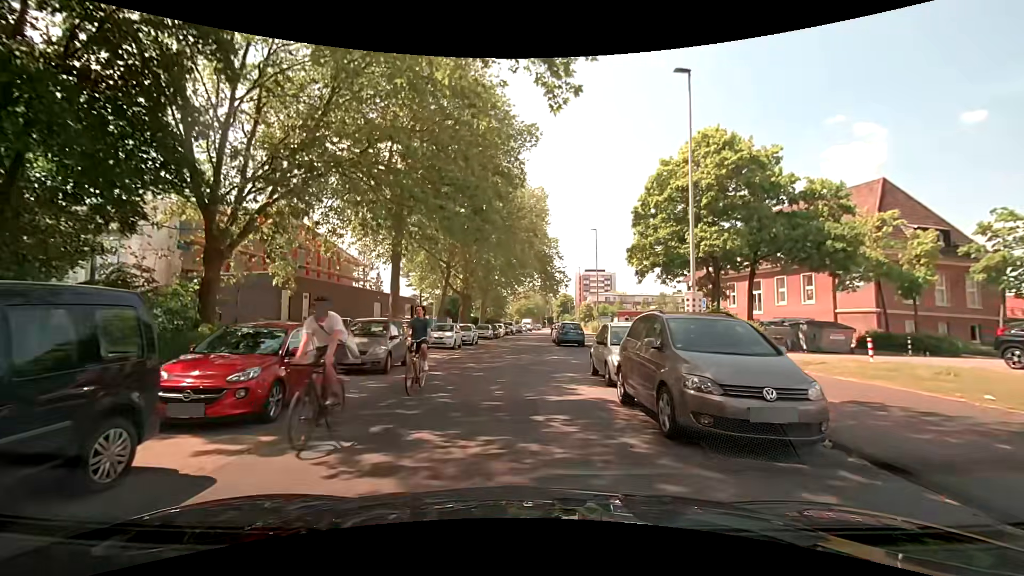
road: unclassified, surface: asphalt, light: Day
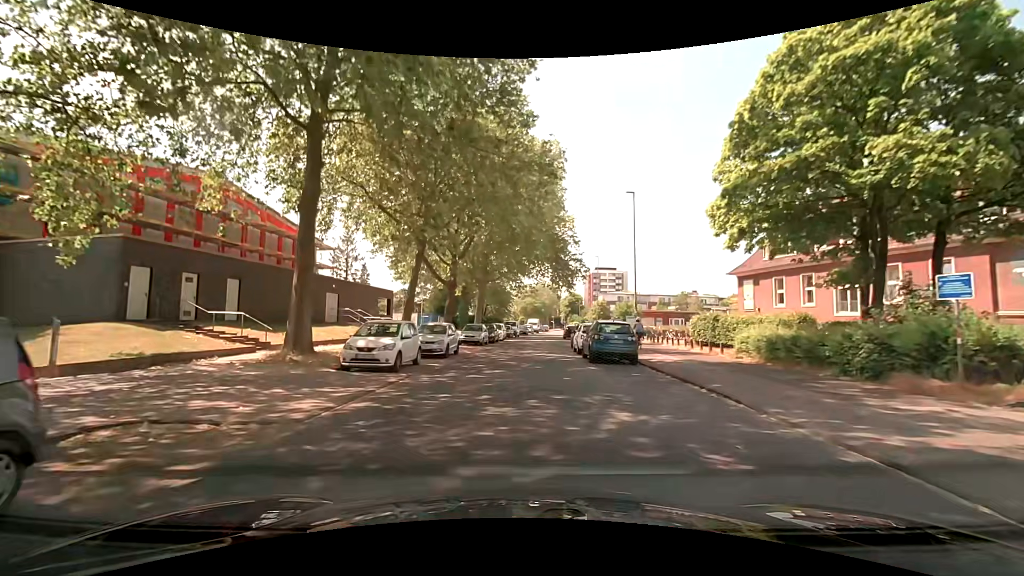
(-0.2, +13.6) m; 0°
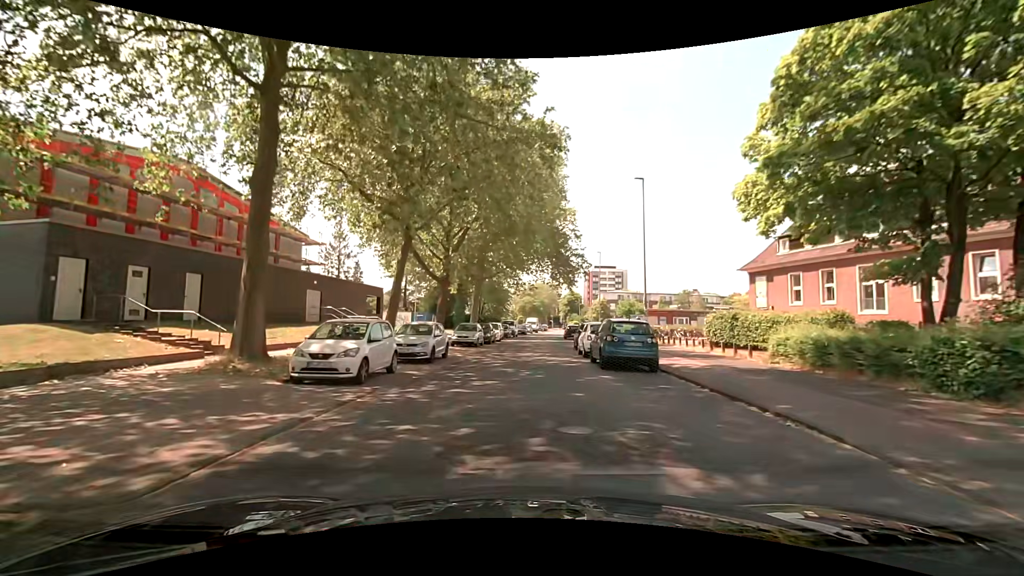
(0.0, +3.0) m; 0°
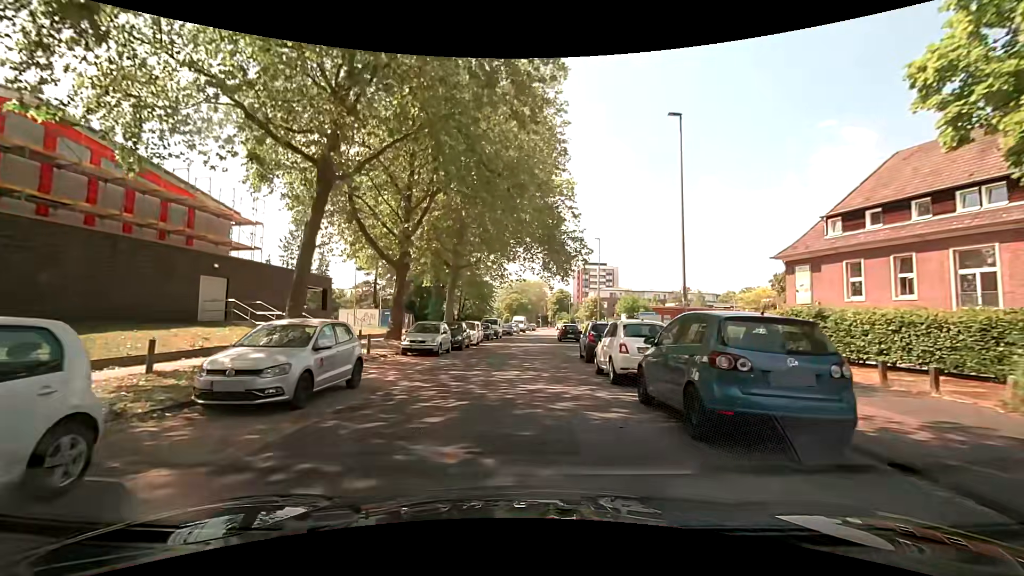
(+0.1, +9.6) m; +3°
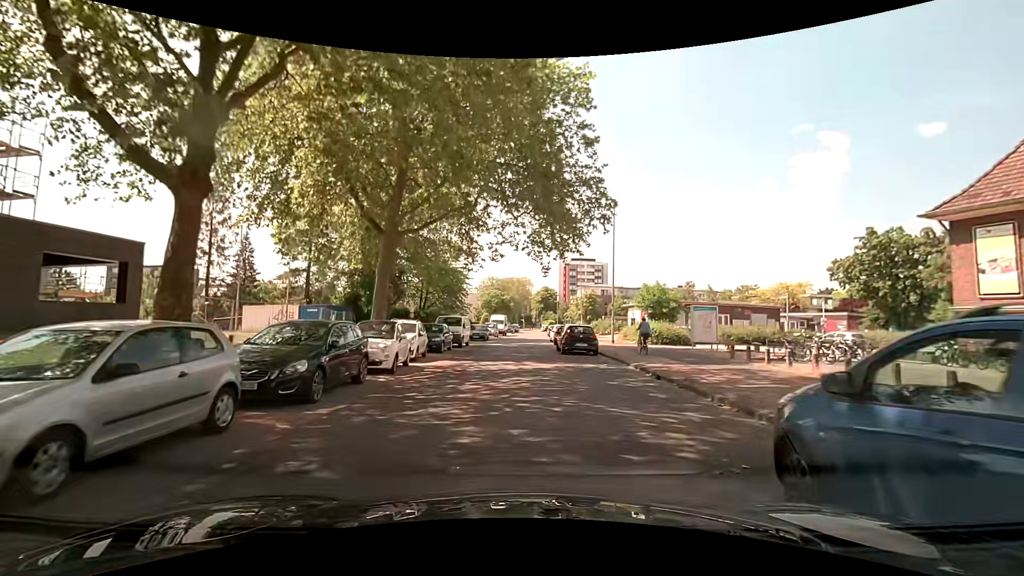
(-0.1, +17.2) m; +1°
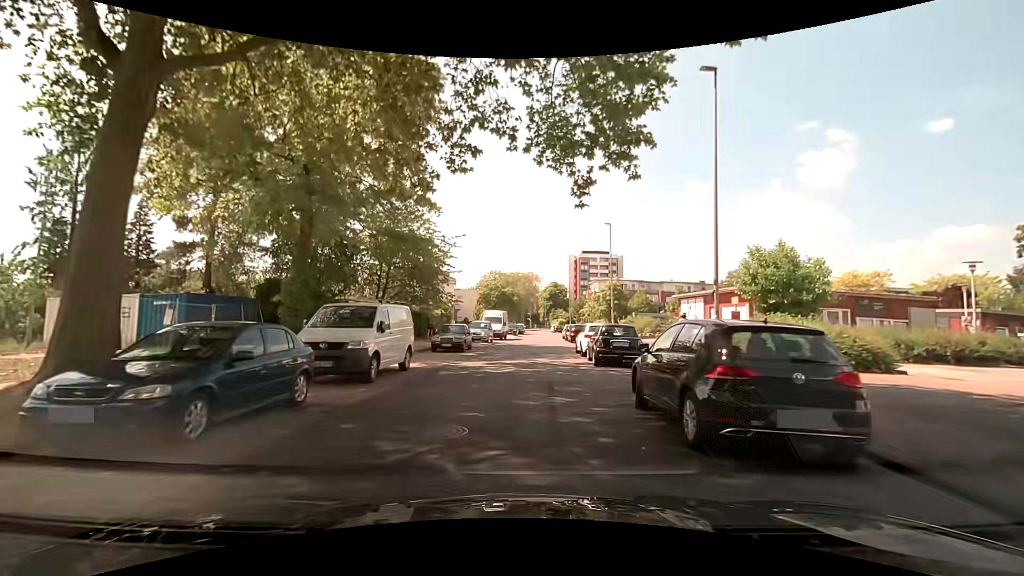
(+0.2, +18.5) m; -1°
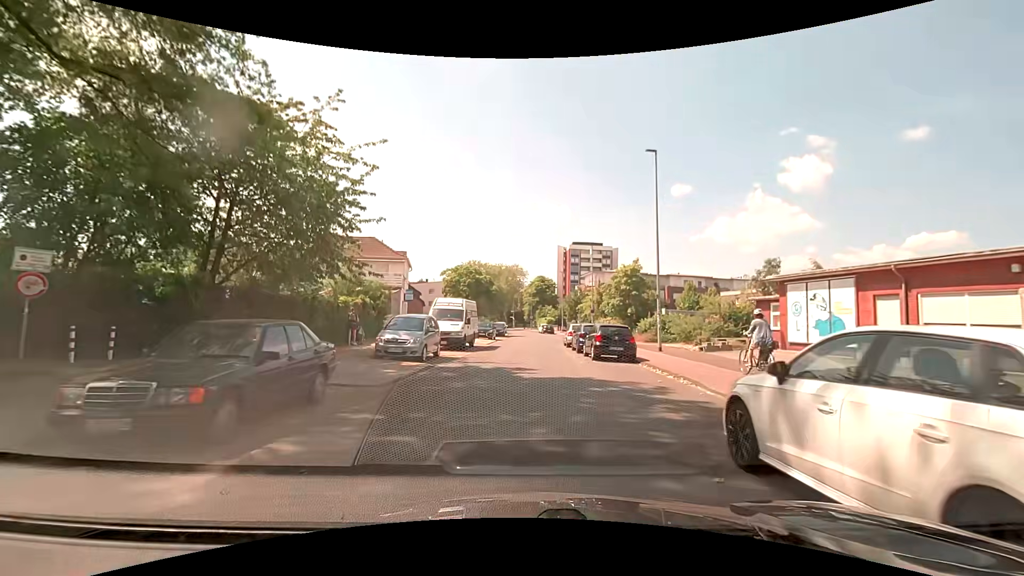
(+0.4, +19.4) m; +2°
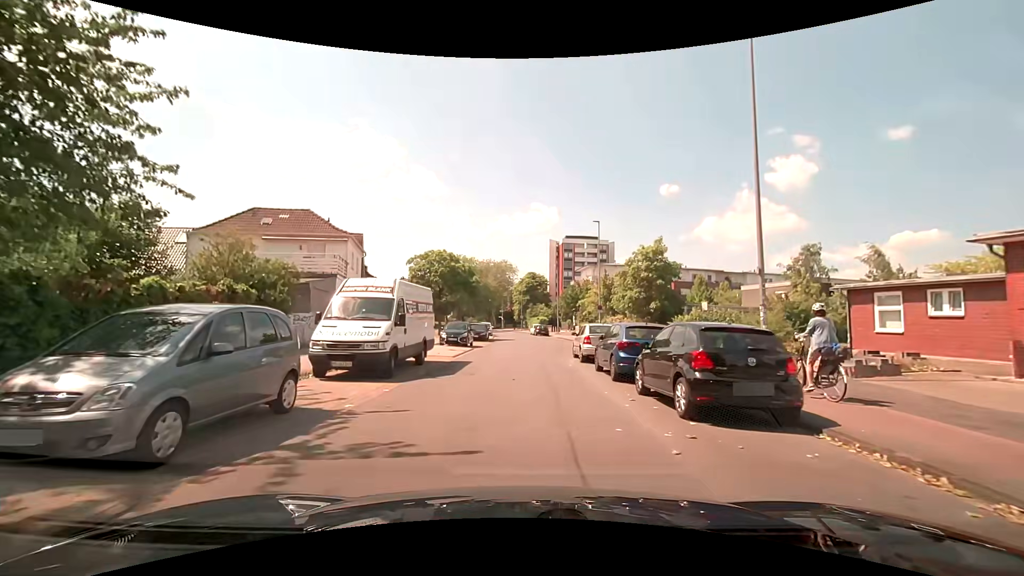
(+0.2, +11.9) m; 0°
(0, +10) (0, +20) (+1, +30) (+1, +40) (+1, +50) (+1, +60) (0, +70) (+1, +80) (0, +90) (-1, +100) m
